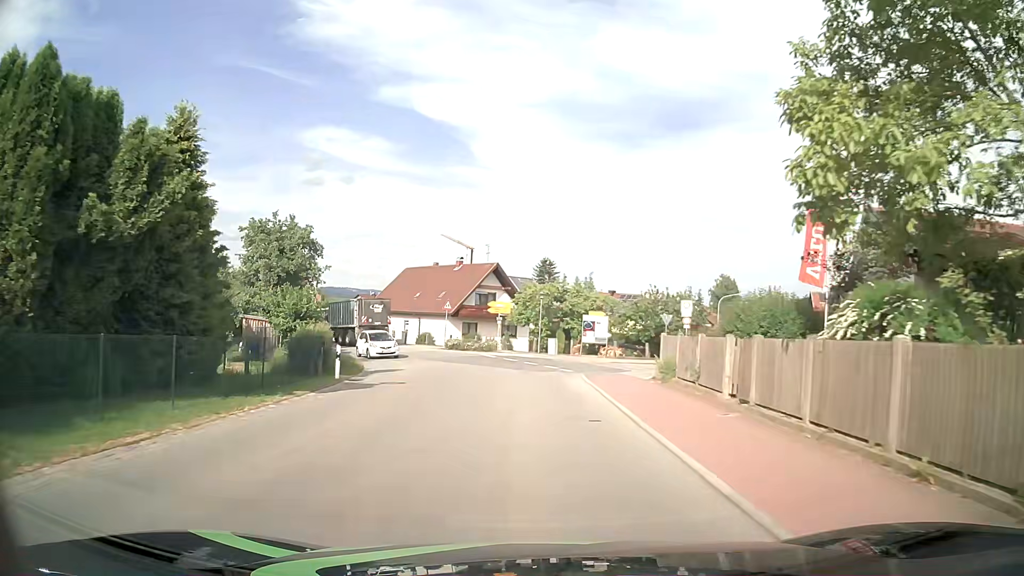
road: tertiary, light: Day
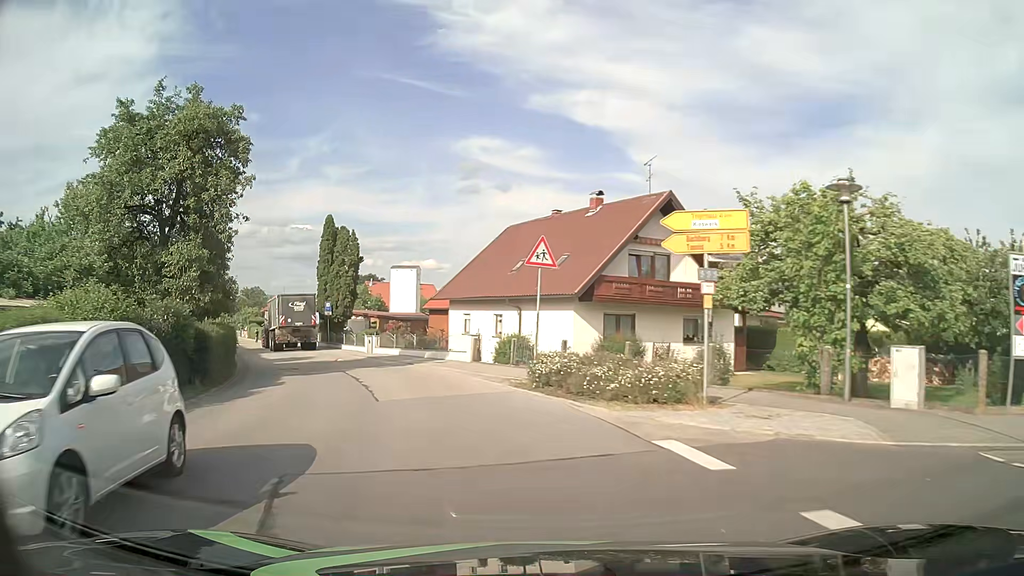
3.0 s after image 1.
(-1.8, +30.7) m; -13°
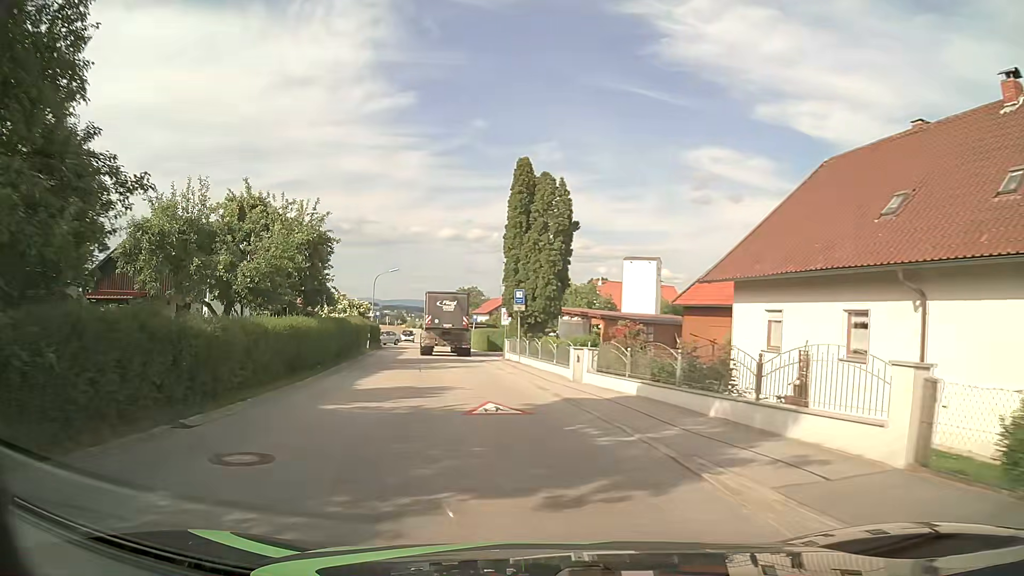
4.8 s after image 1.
(-3.3, +18.5) m; -20°
(-1, +10) (-2, +20) (-3, +30) (-5, +40) (-7, +49) (-9, +59) (-10, +69) (-12, +79) (-14, +89) (-16, +99) m
